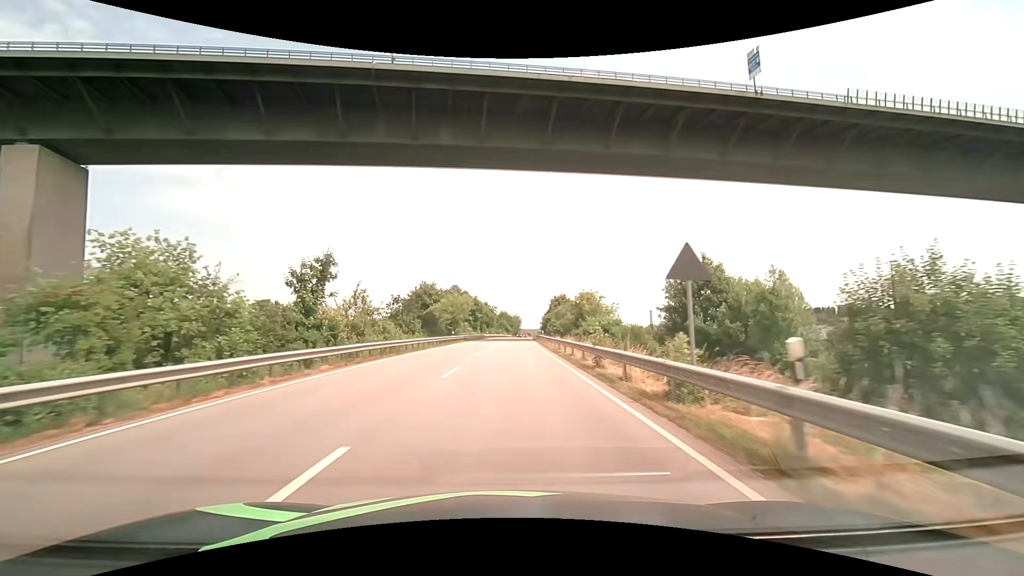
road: primary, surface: asphalt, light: Day
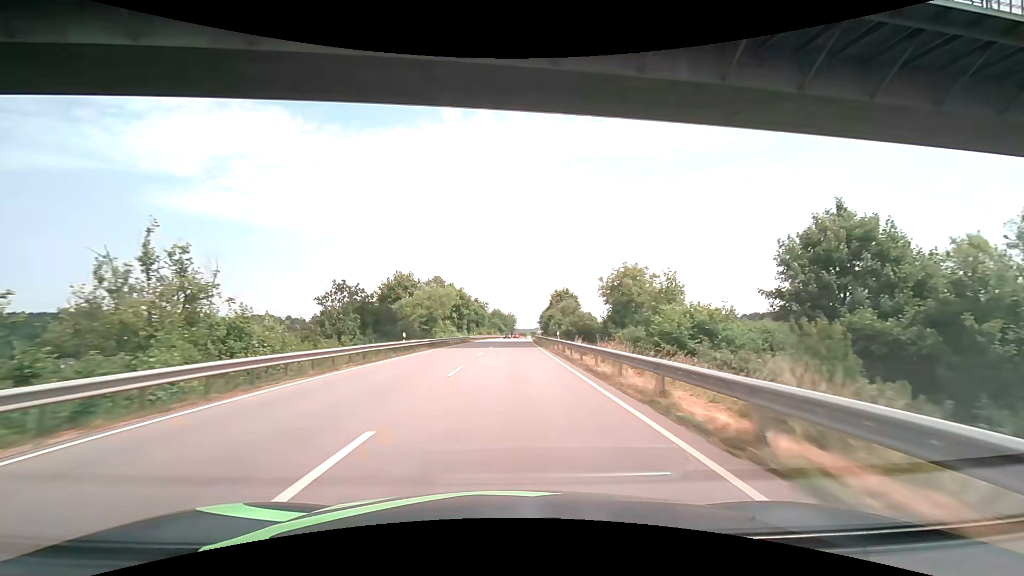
(+0.1, +23.2) m; +1°
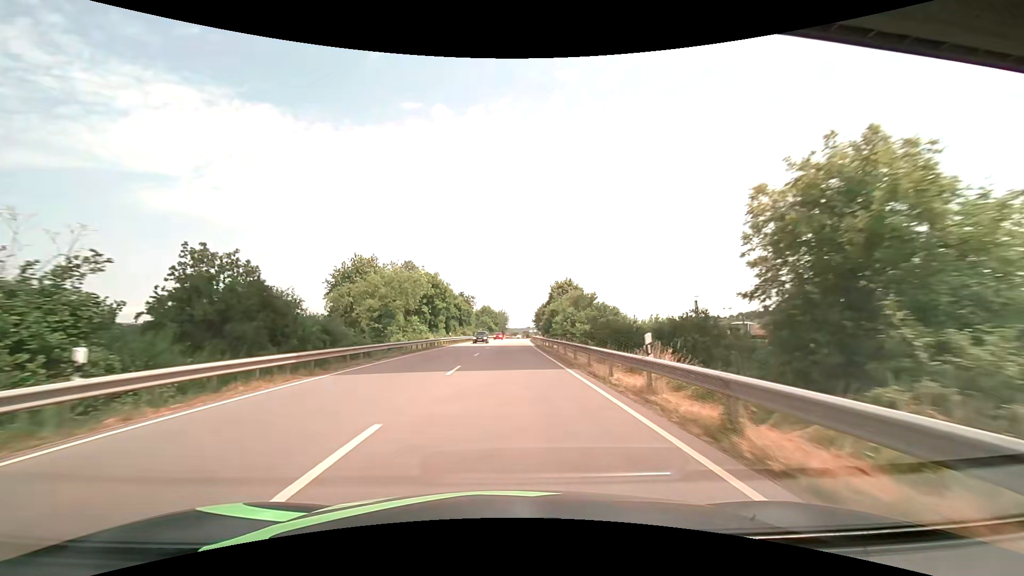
(+0.2, +23.6) m; +1°
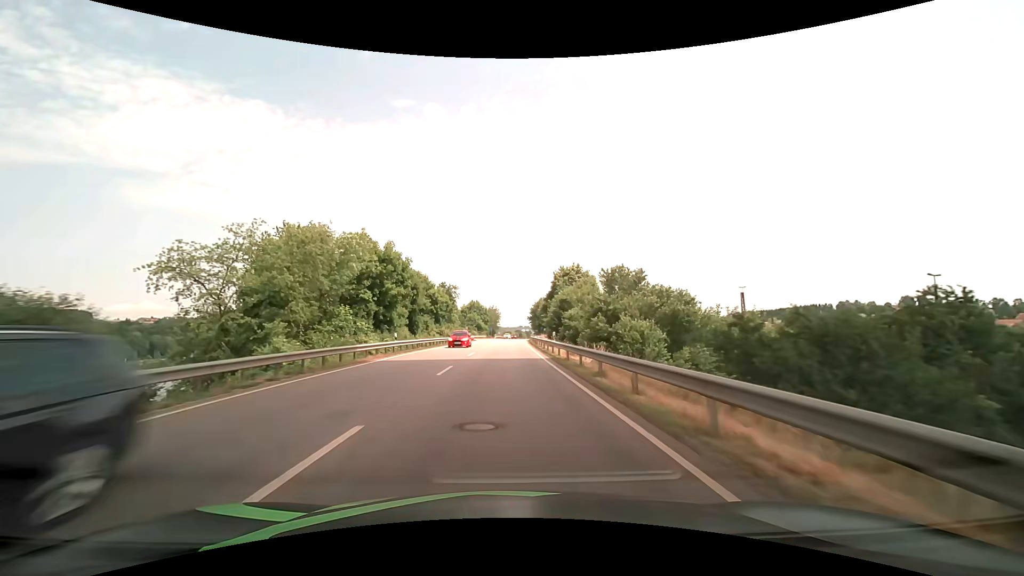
(+0.2, +24.2) m; +1°
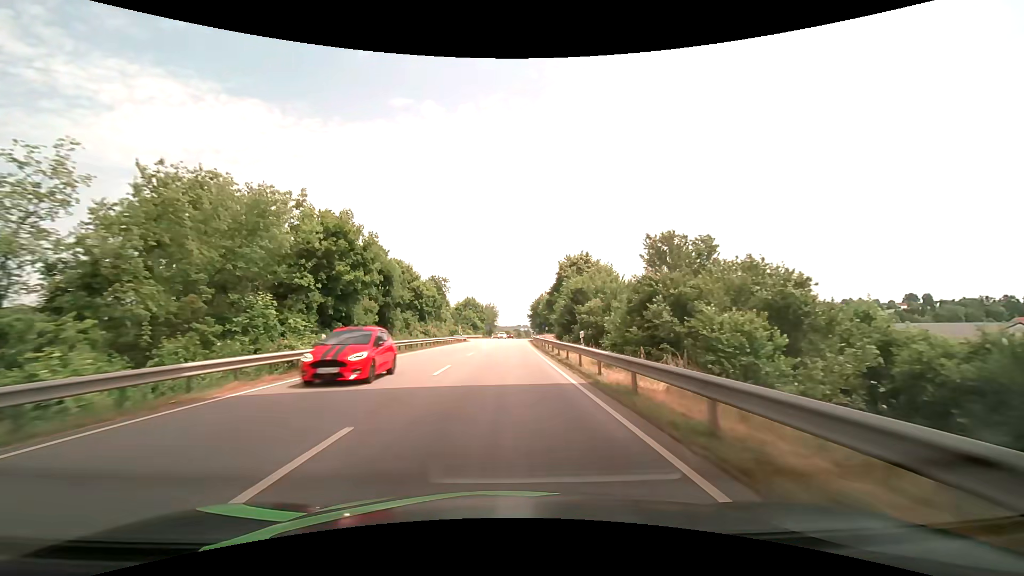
(+0.1, +12.3) m; +1°
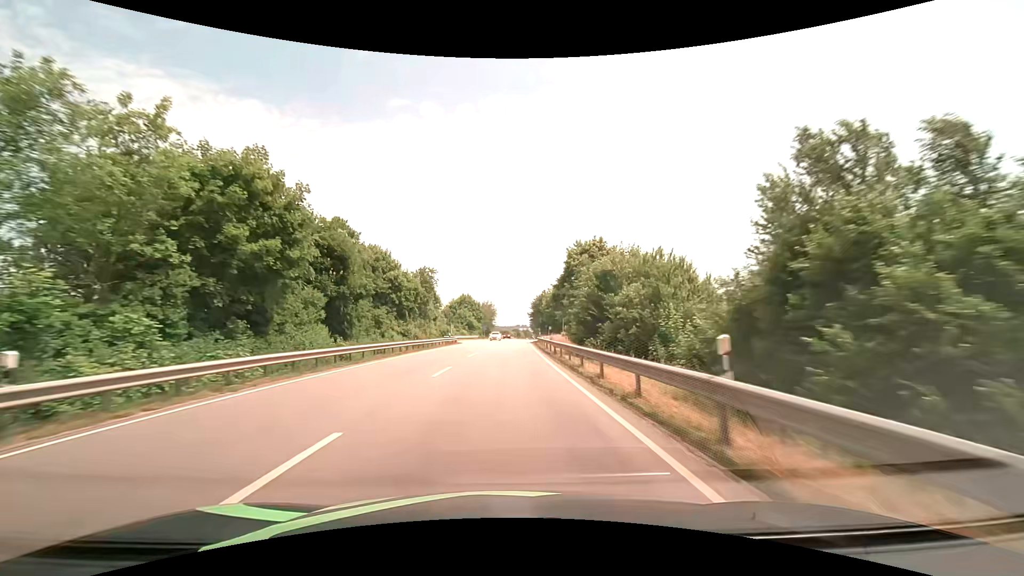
(0.0, +12.4) m; 0°
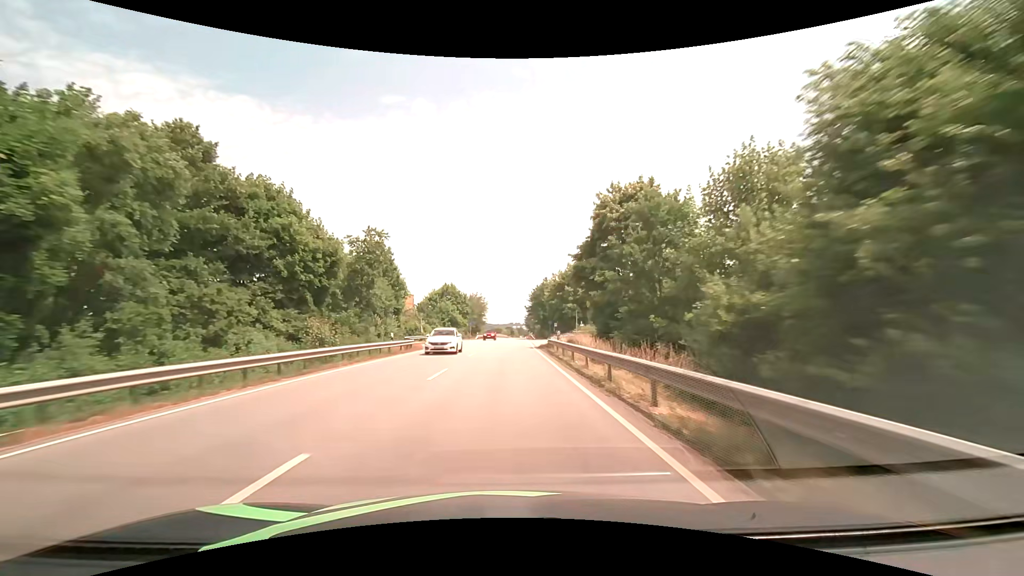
(+0.1, +25.3) m; +1°
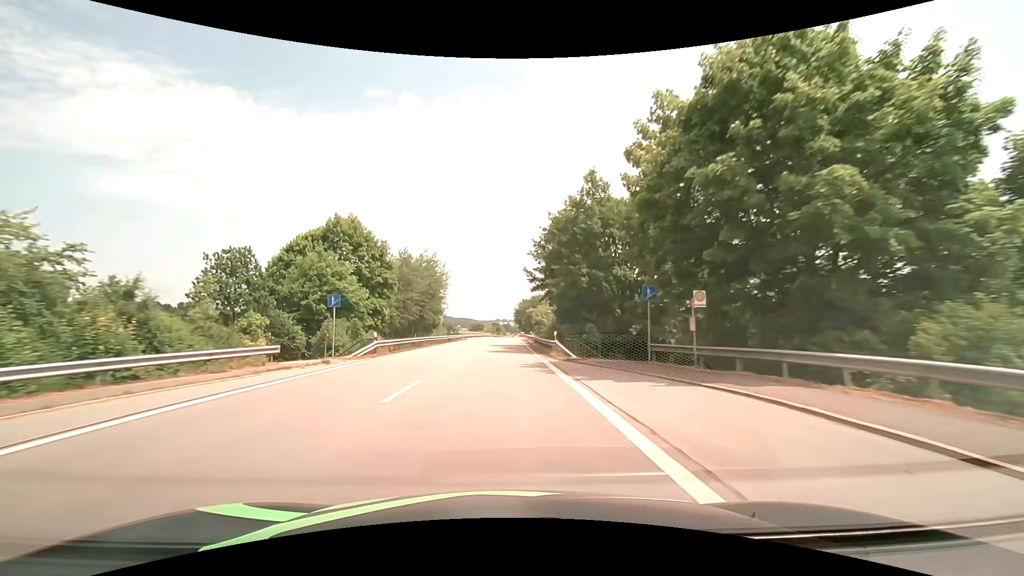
(+1.0, +64.6) m; +2°
(0, +10) (0, +20) (0, +30) (0, +40) (0, +50) (0, +60) (0, +70) (0, +80) (0, +90) (0, +100) m
